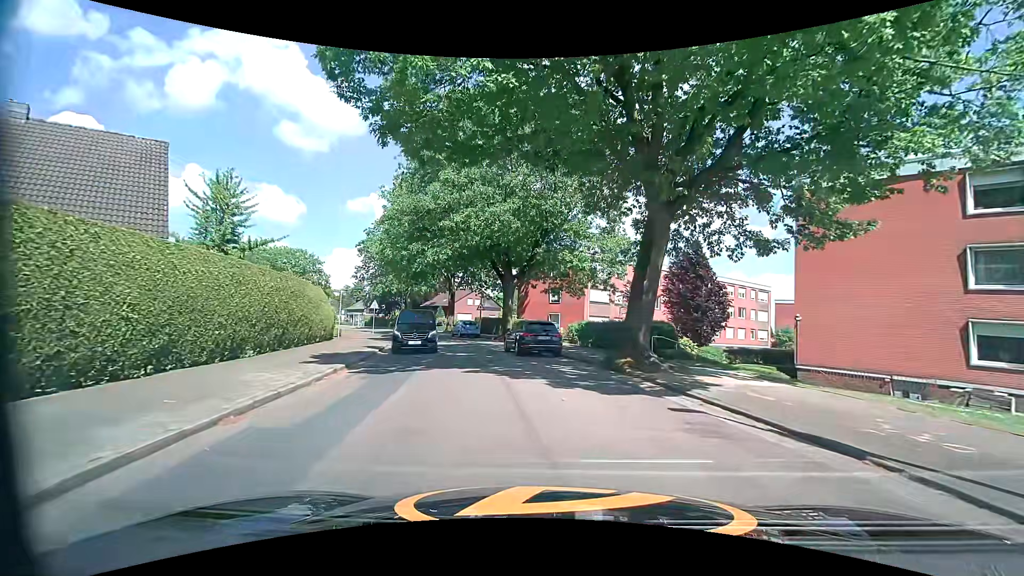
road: tertiary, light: Day
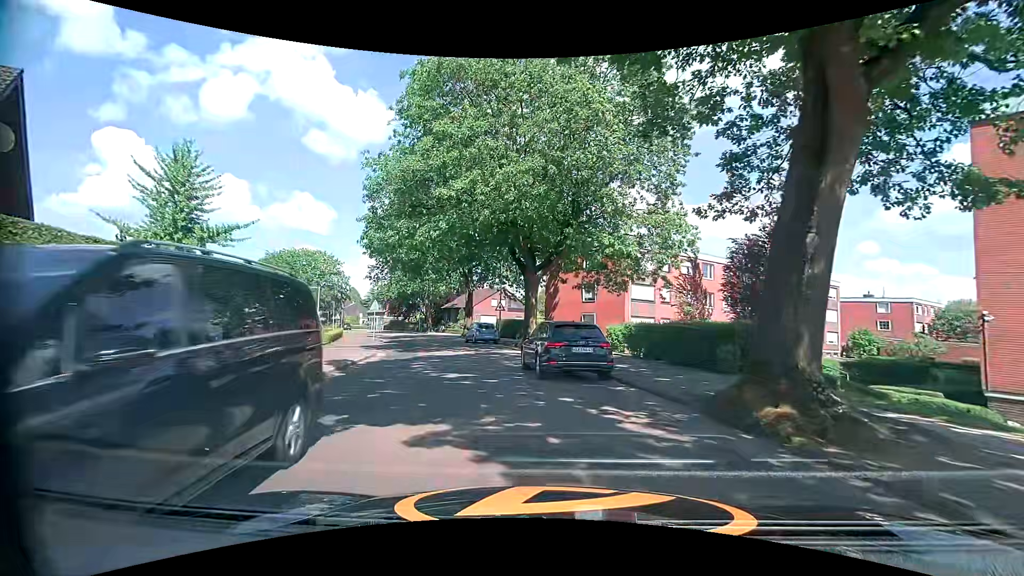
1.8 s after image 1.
(0.0, +7.3) m; -1°
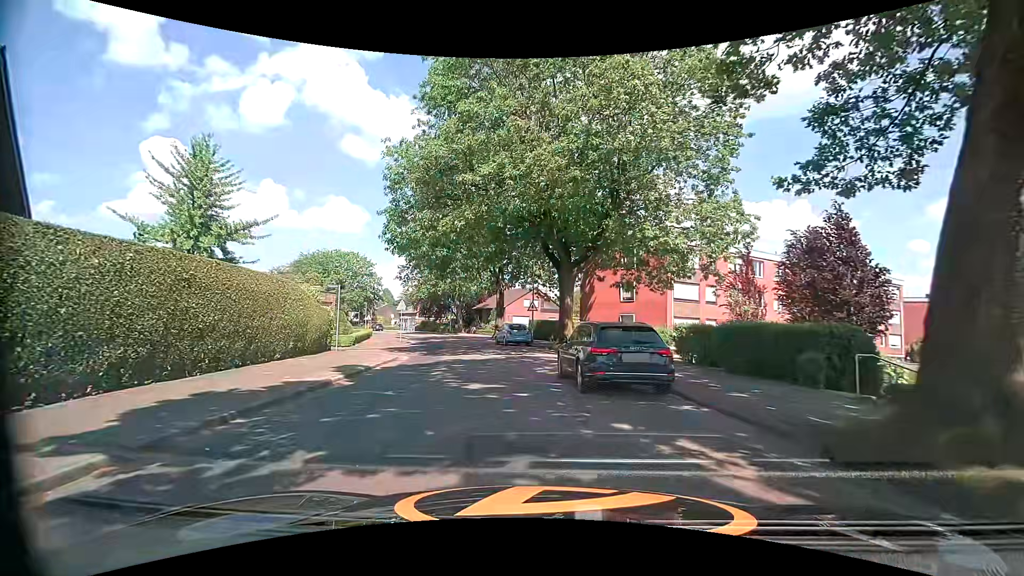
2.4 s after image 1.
(-0.1, +2.1) m; -6°
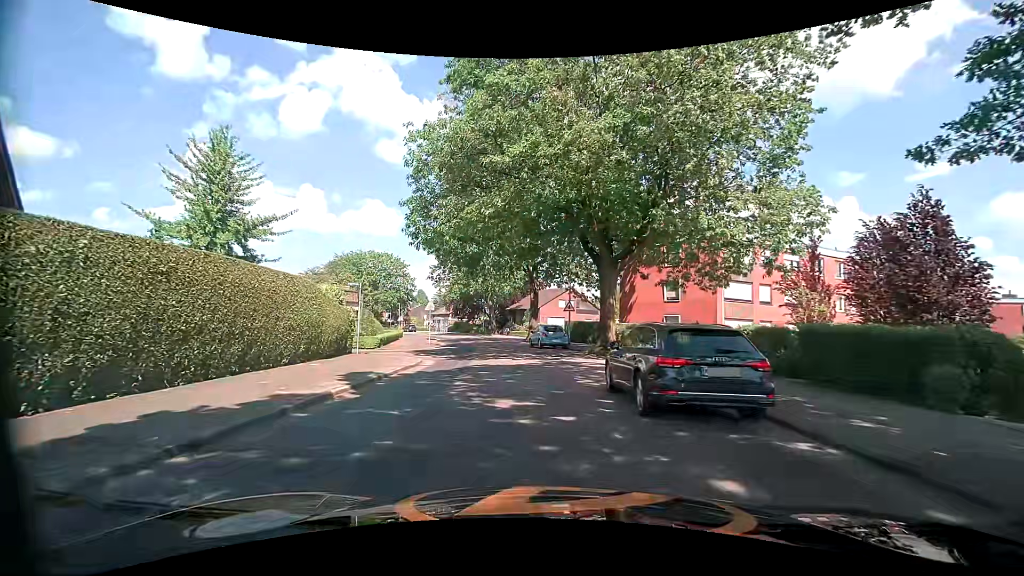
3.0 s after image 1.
(0.0, +2.4) m; -4°
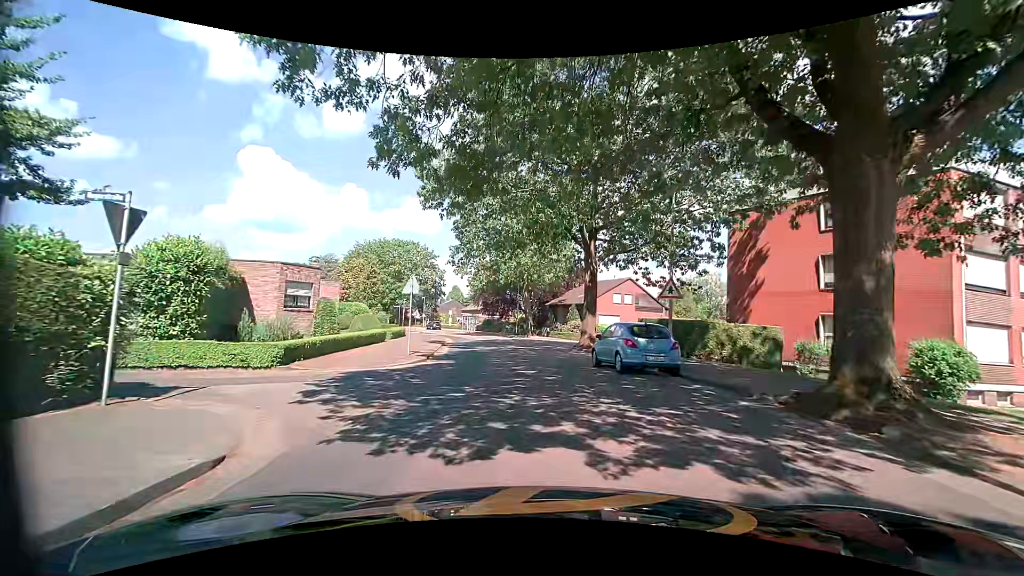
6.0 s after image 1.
(-0.8, +15.5) m; -4°
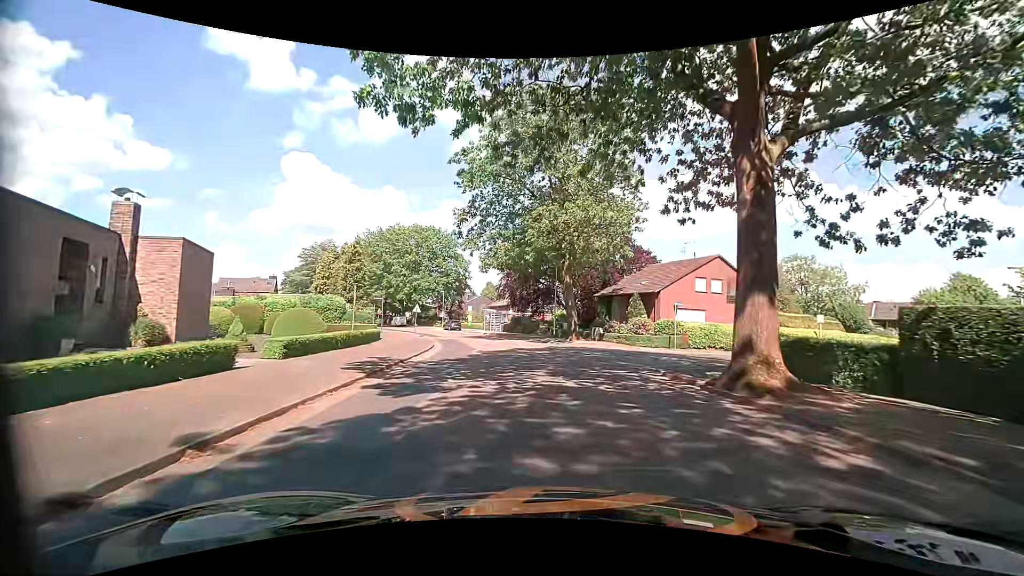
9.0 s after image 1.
(-0.6, +17.9) m; -4°
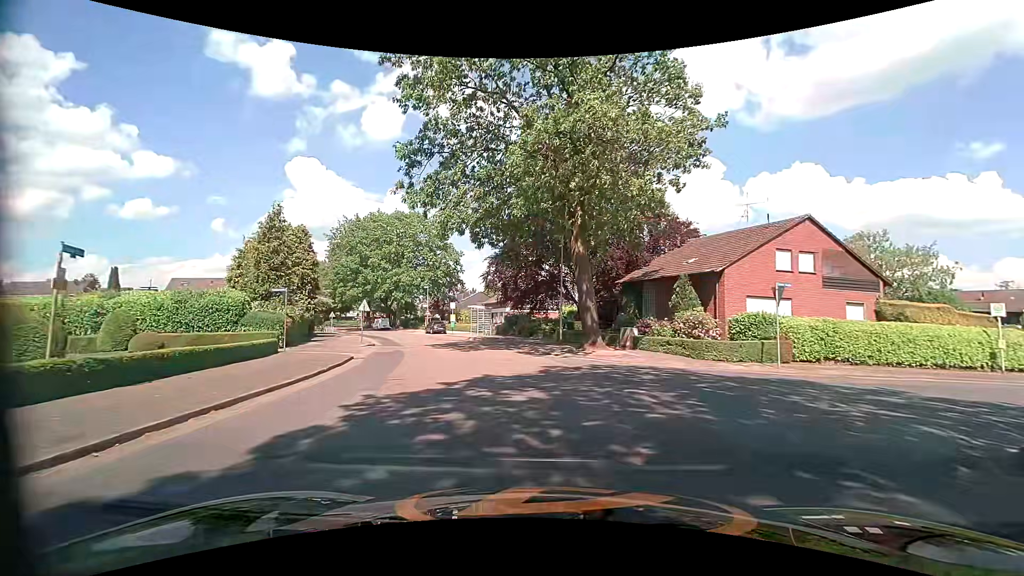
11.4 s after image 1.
(+0.3, +14.3) m; -1°
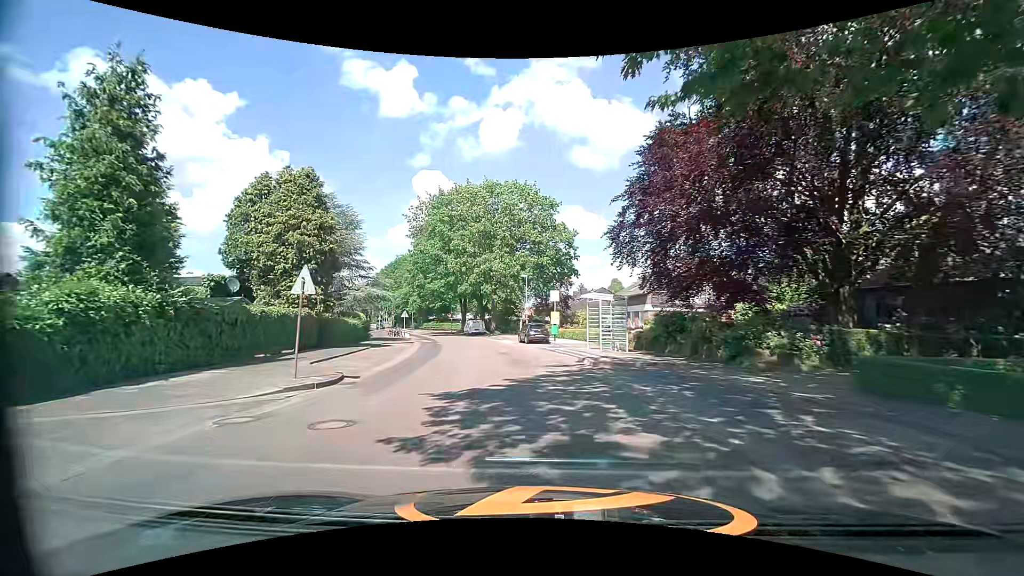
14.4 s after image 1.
(-2.9, +21.7) m; -14°
(0, +10) (-2, +20) (-3, +30) (-5, +40) (-7, +49) (-11, +59) (-14, +68) (-18, +77) (-22, +86) (-26, +96) m
